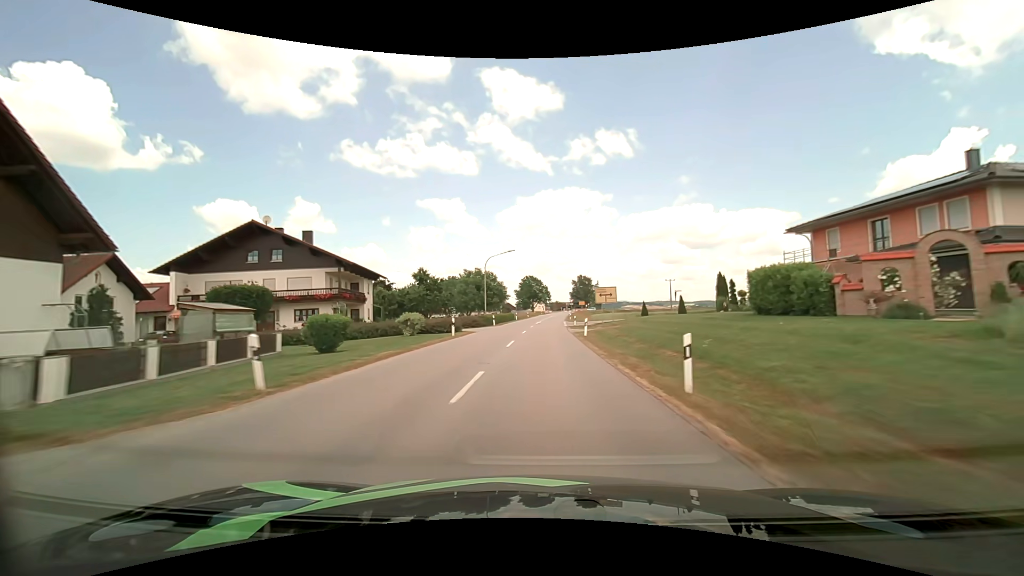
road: secondary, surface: asphalt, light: Day
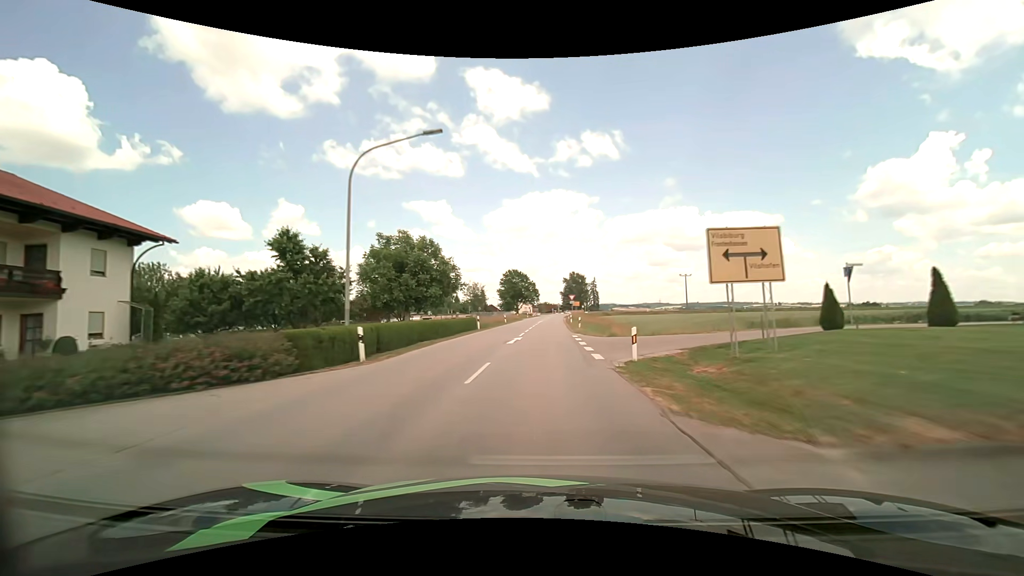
(+0.4, +33.7) m; +1°
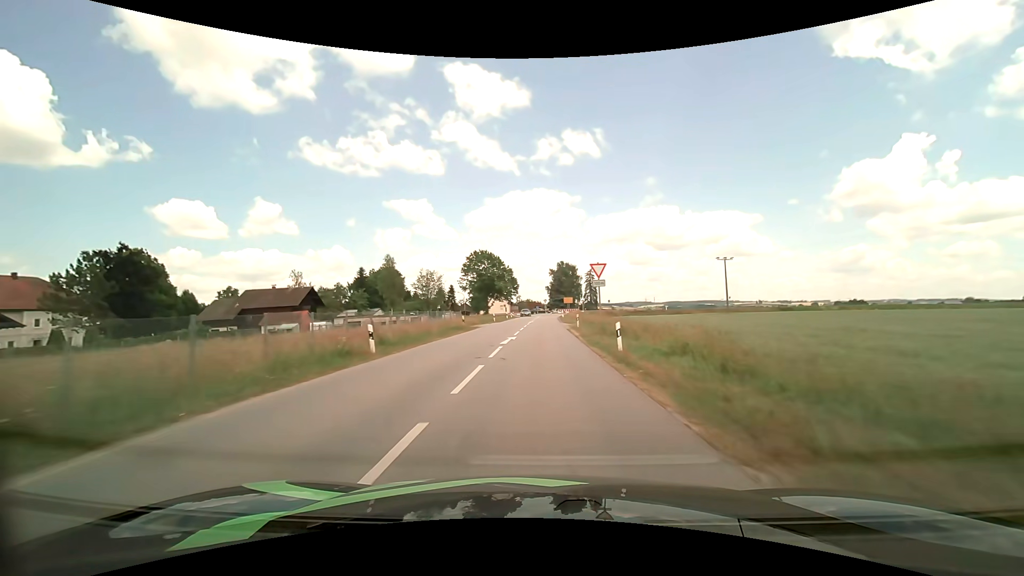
(+0.7, +43.2) m; +2°
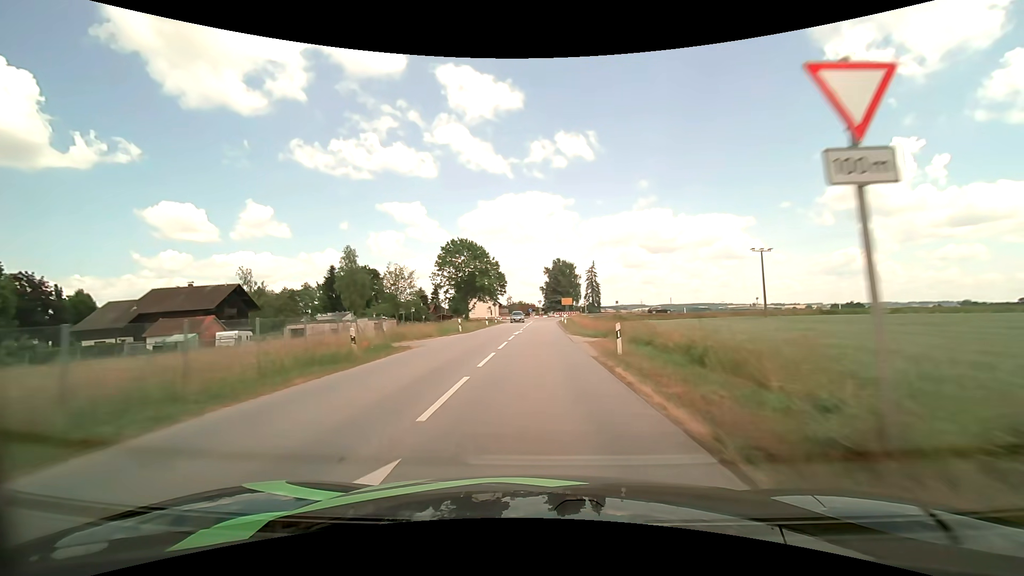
(+0.1, +19.5) m; +1°
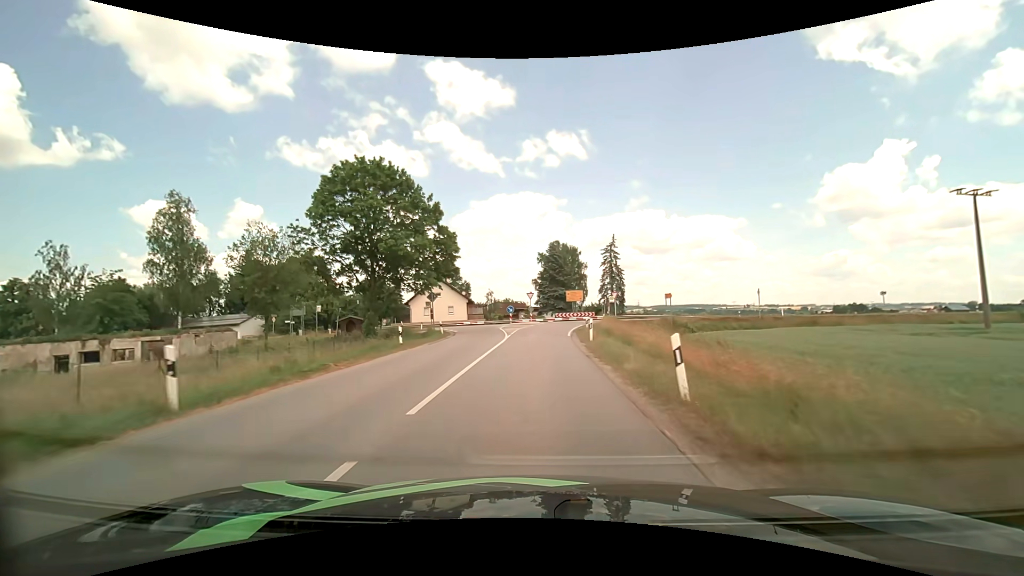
(+0.4, +41.0) m; 0°
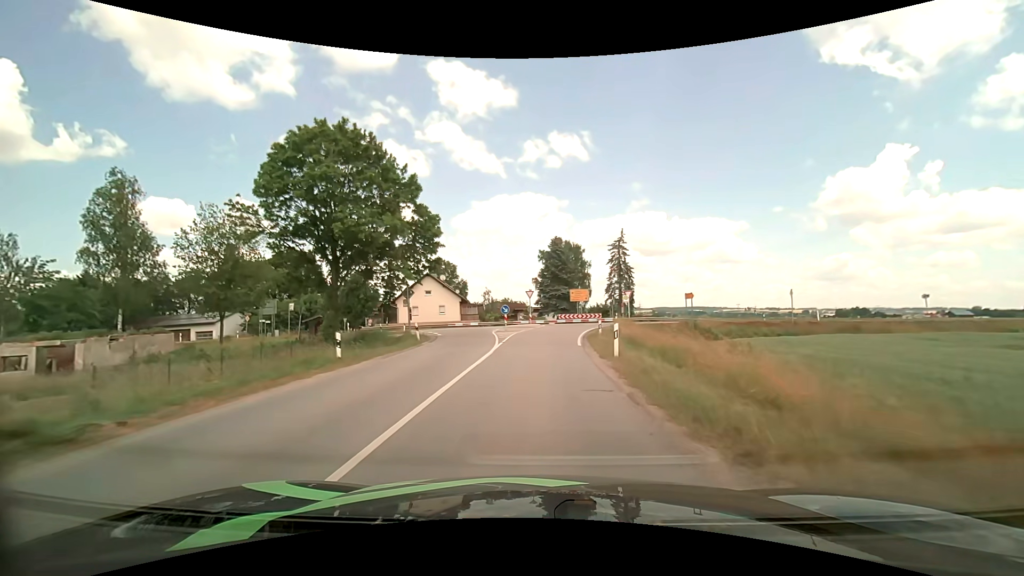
(0.0, +6.9) m; 0°
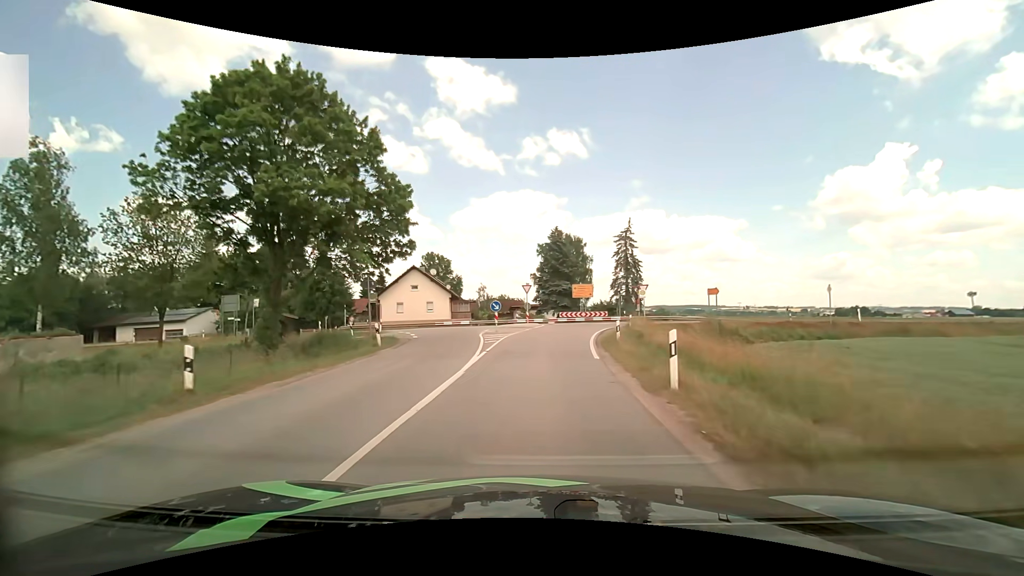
(0.0, +6.5) m; 0°
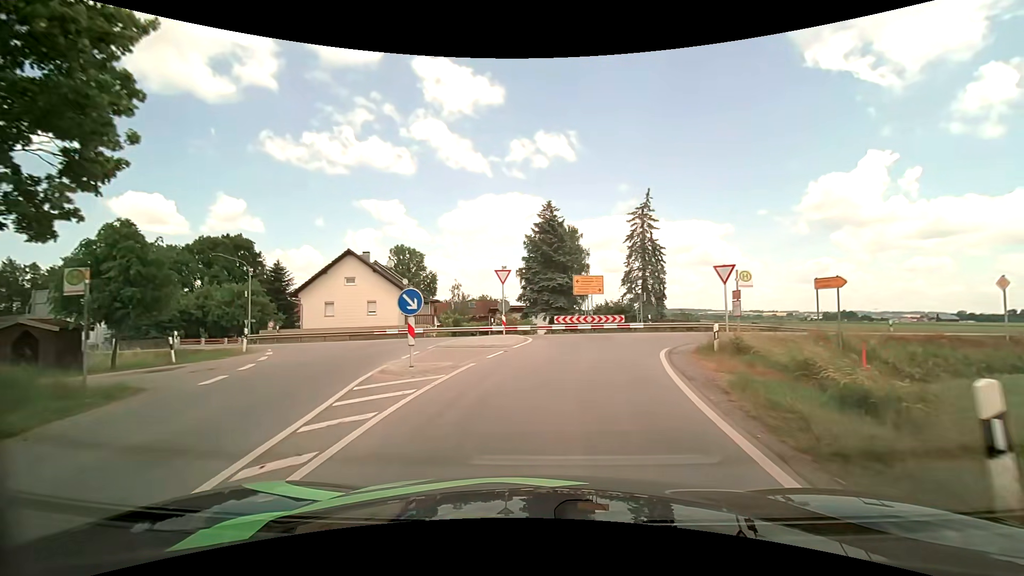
(+0.1, +16.7) m; +2°
(0, +10) (+3, +20) (+10, +27) (+19, +31) (+29, +33) (+39, +34) (+48, +35) (+58, +37) (+68, +38) (+78, +39) m
